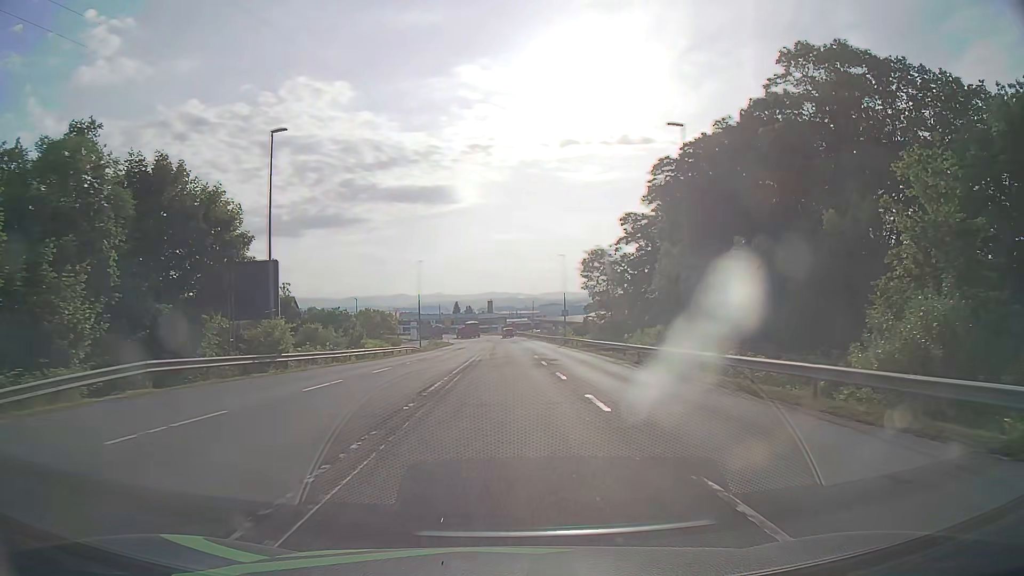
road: secondary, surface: asphalt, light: Day
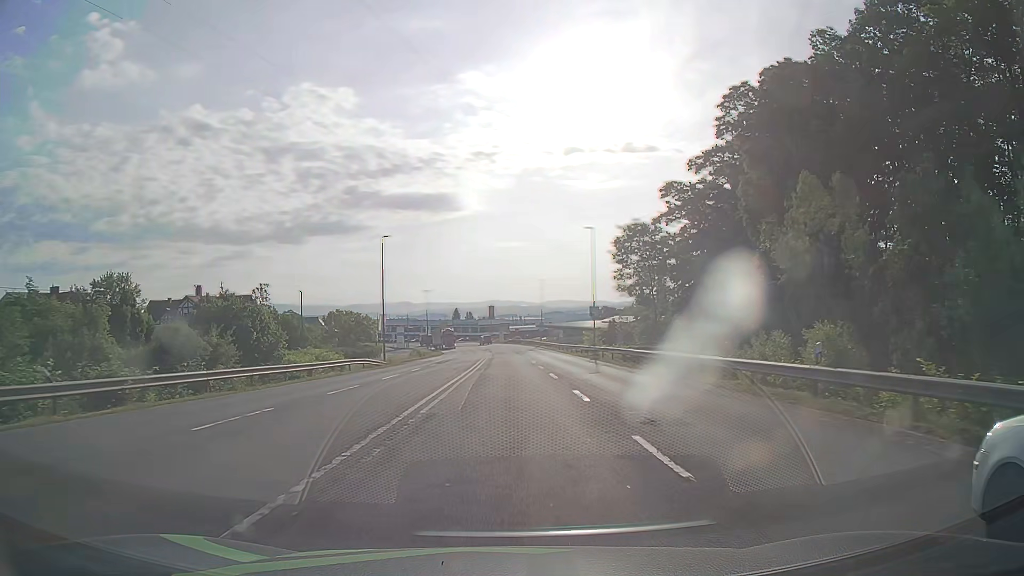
(+0.1, +23.9) m; 0°
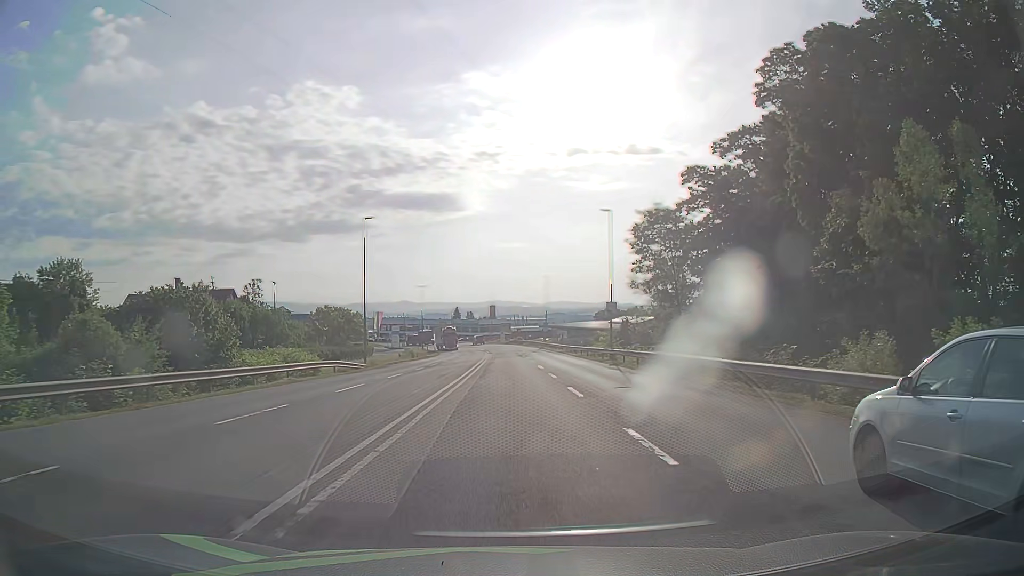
(0.0, +7.8) m; 0°
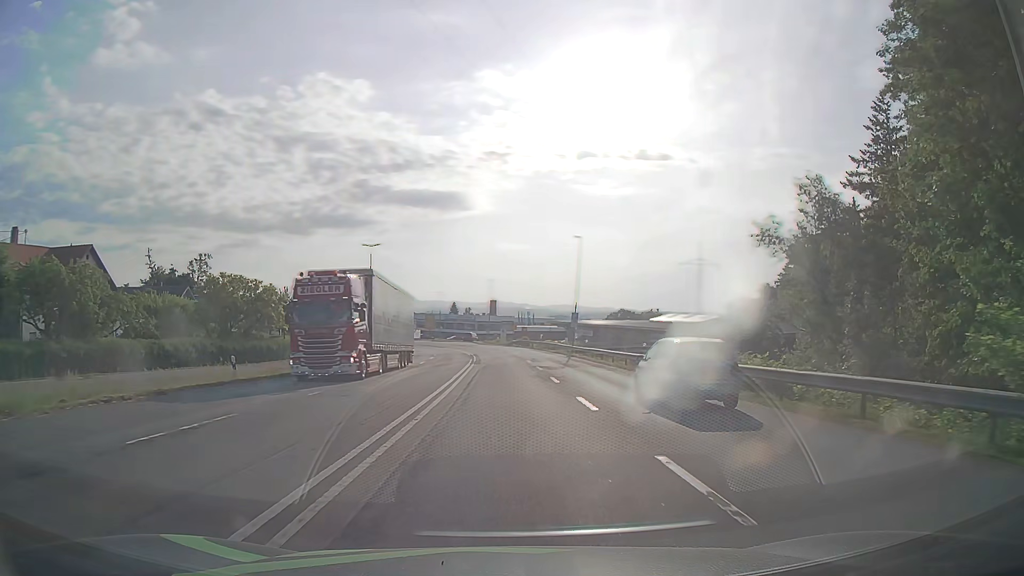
(0.0, +38.5) m; 0°
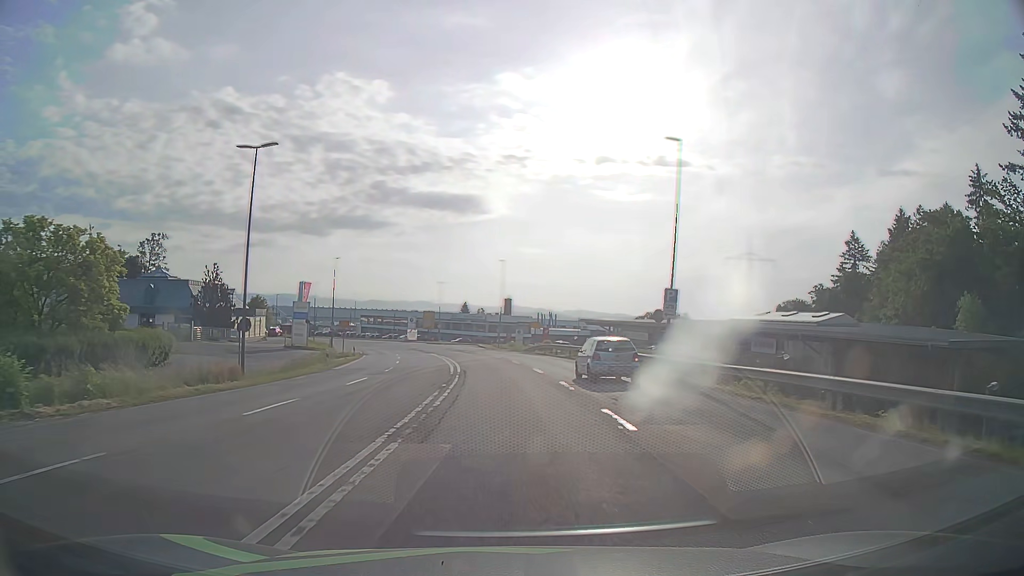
(-0.2, +30.5) m; -1°
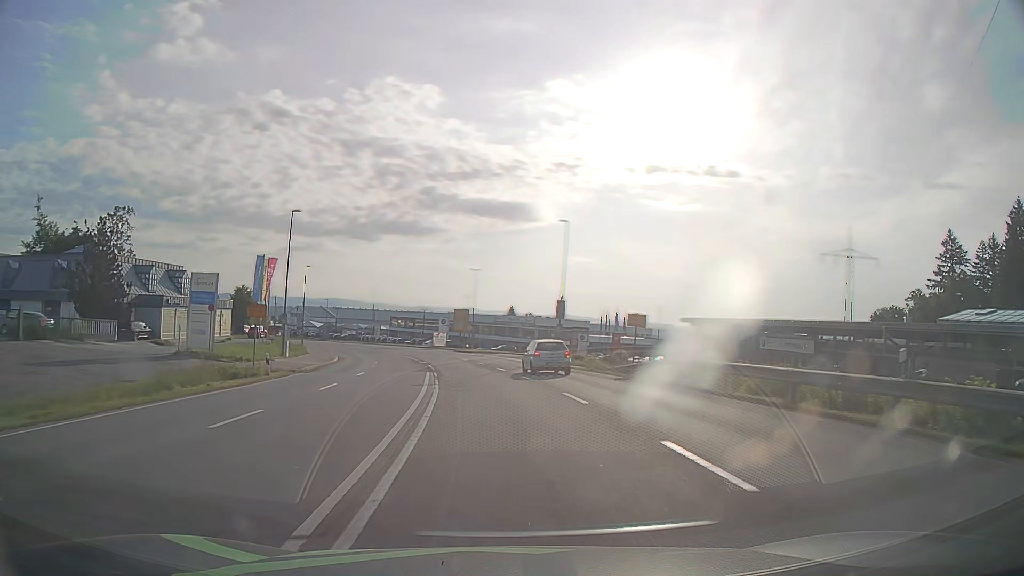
(-0.9, +30.4) m; -4°
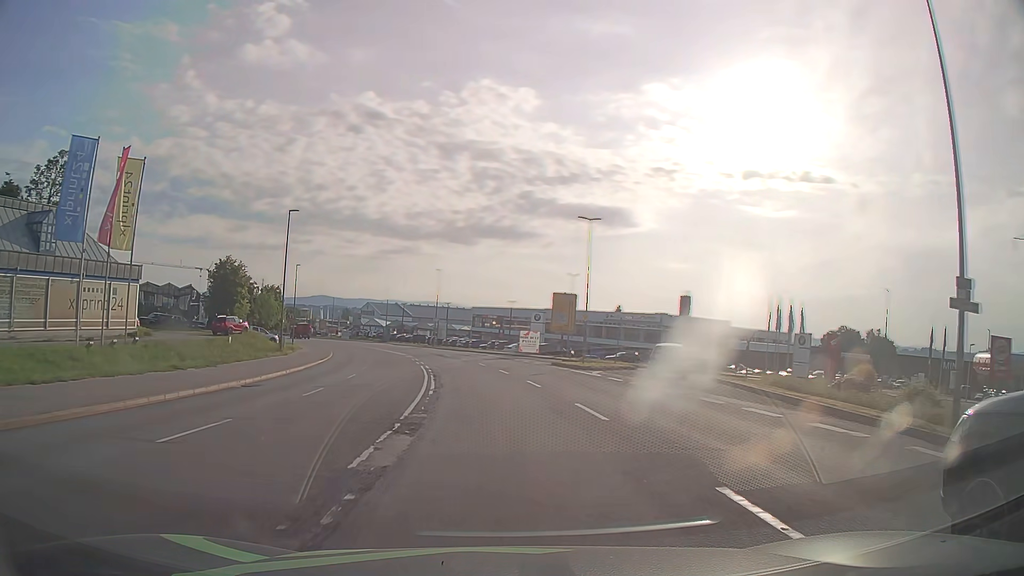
(-2.7, +38.1) m; -8°
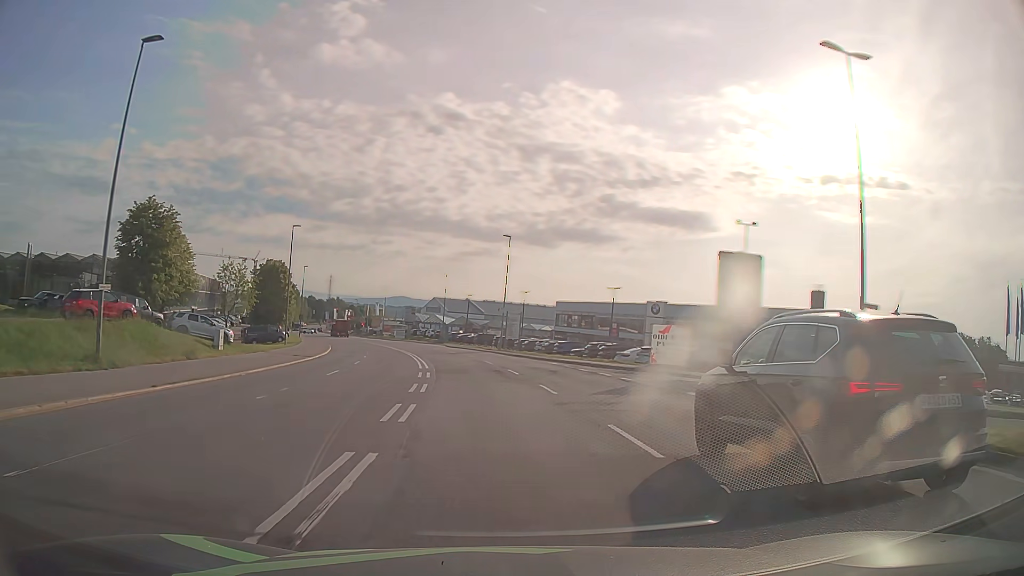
(-1.9, +30.6) m; -7°
(0, +10) (-1, +20) (-2, +30) (-3, +40) (-5, +50) (-7, +59) (-10, +69) (-13, +79) (-16, +88) (-19, +98) m
